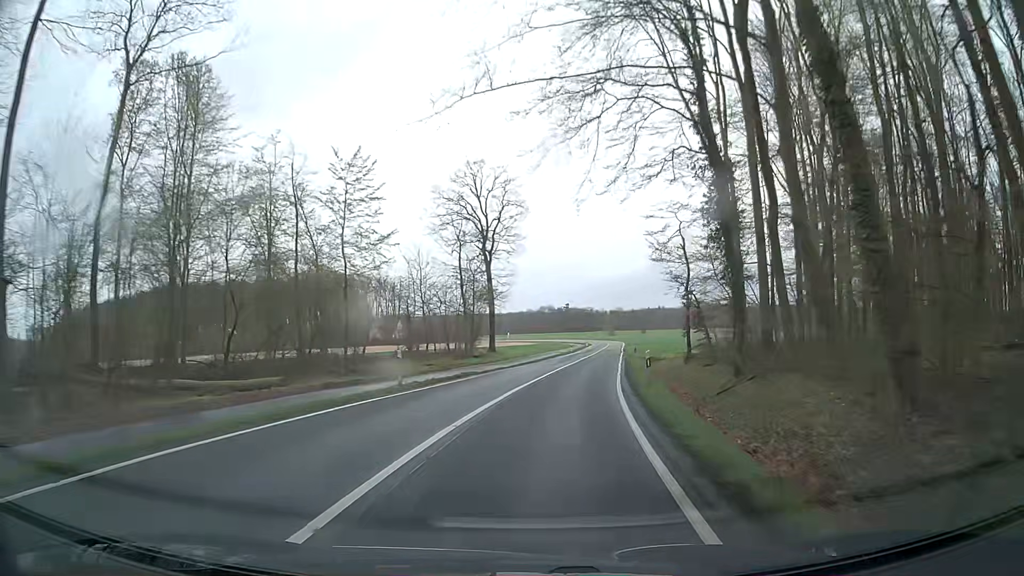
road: secondary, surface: asphalt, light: Day
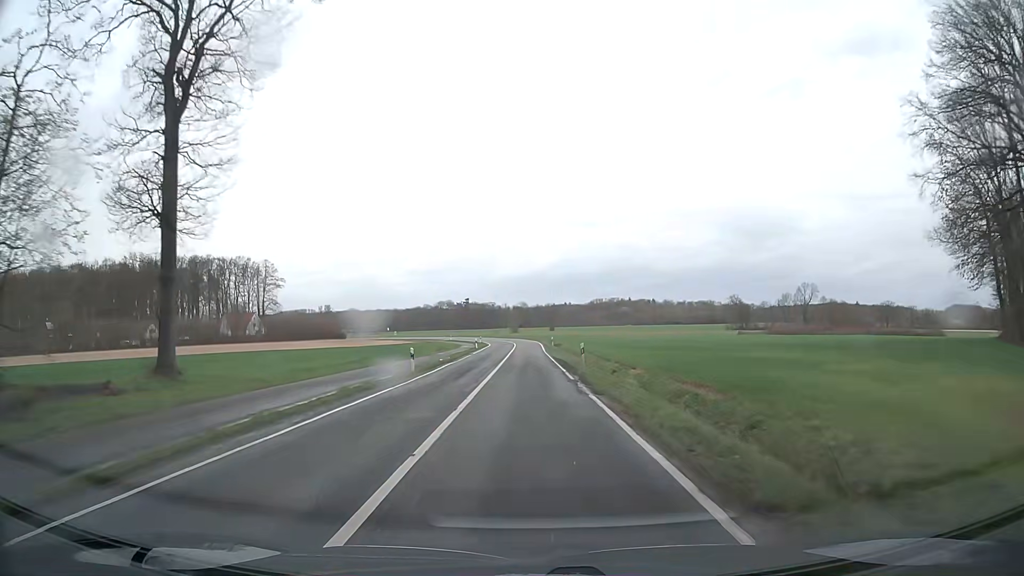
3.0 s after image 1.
(+6.1, +54.5) m; +9°
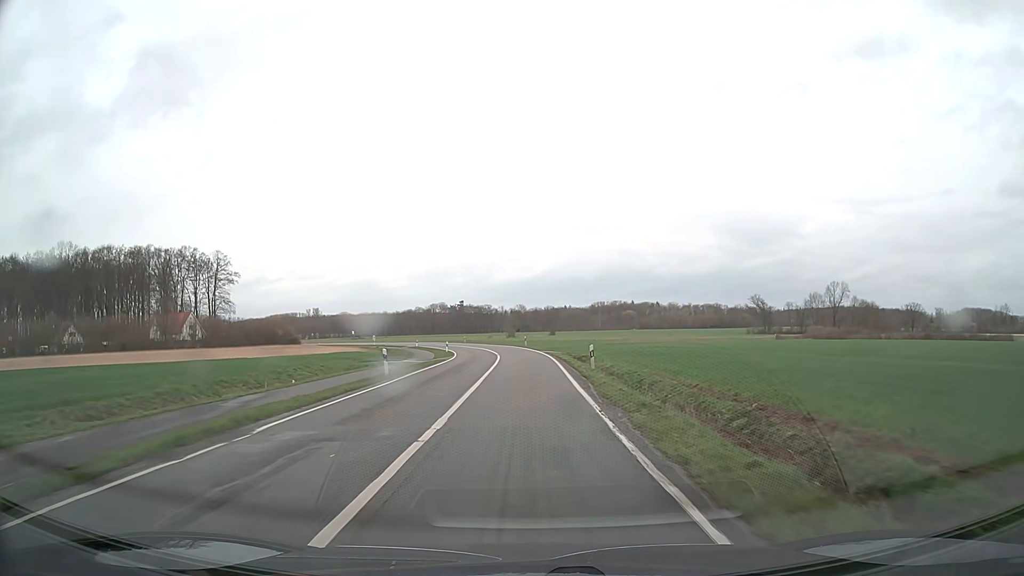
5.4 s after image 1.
(+0.1, +43.6) m; 0°
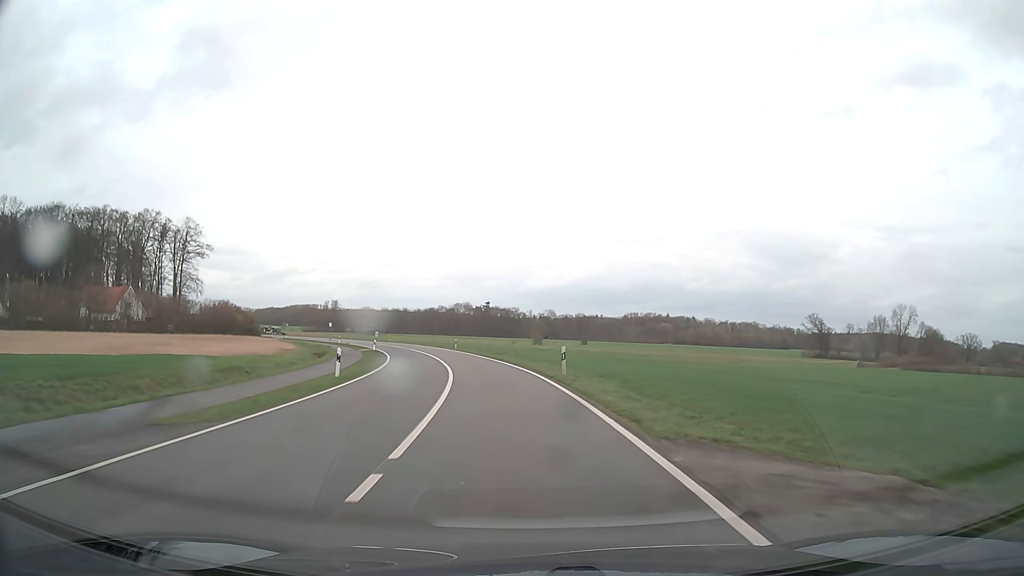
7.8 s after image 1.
(-0.5, +43.2) m; -2°
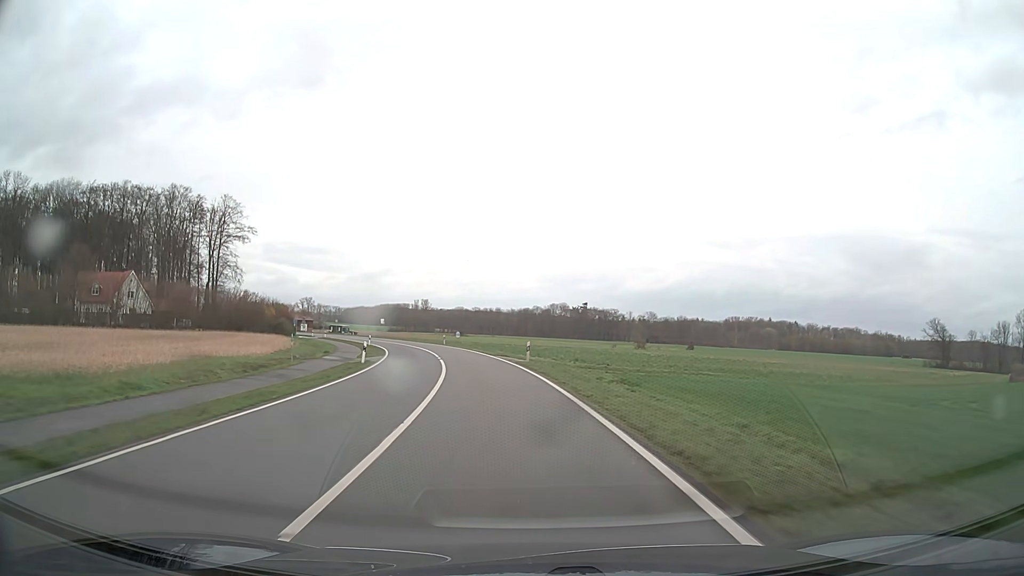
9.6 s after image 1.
(-2.0, +32.0) m; -8°
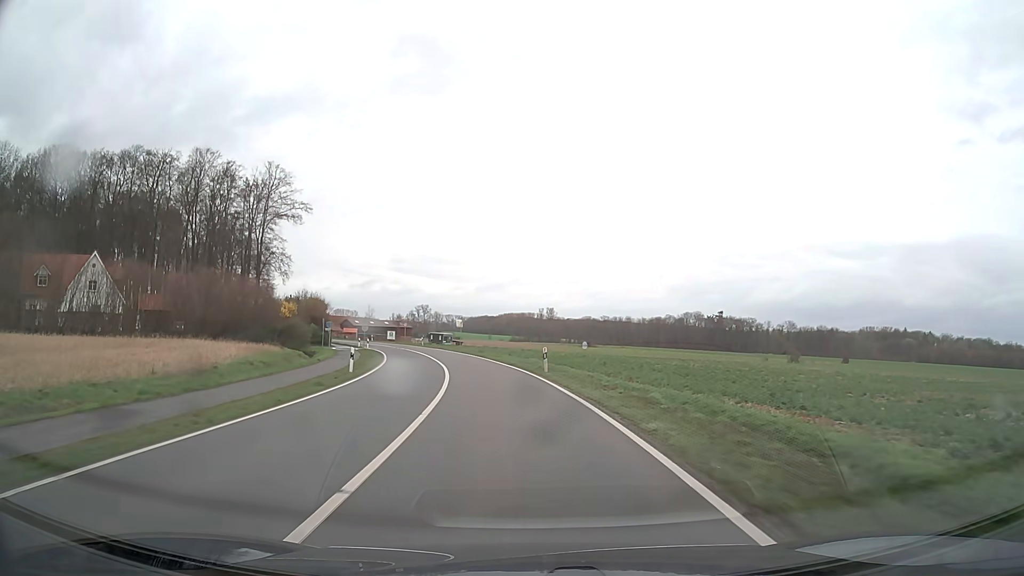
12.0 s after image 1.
(-4.0, +42.2) m; -11°
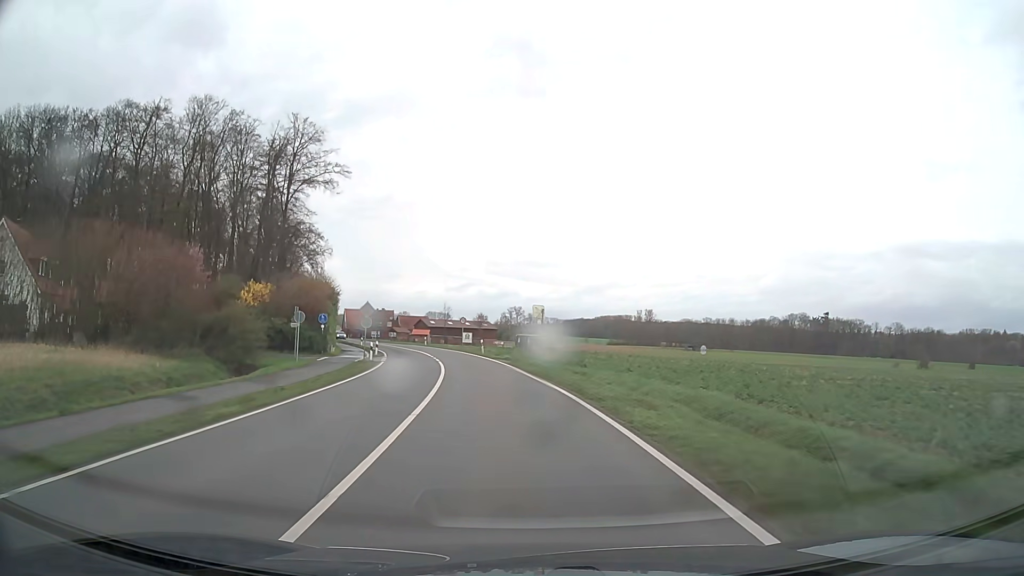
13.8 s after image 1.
(-2.2, +31.7) m; -8°
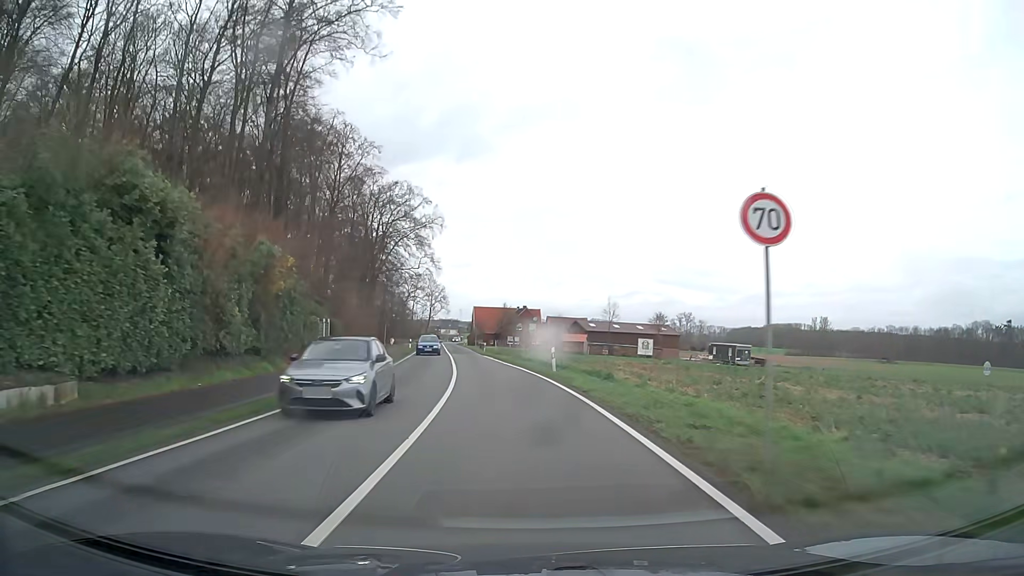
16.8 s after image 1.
(-6.4, +52.7) m; -14°
